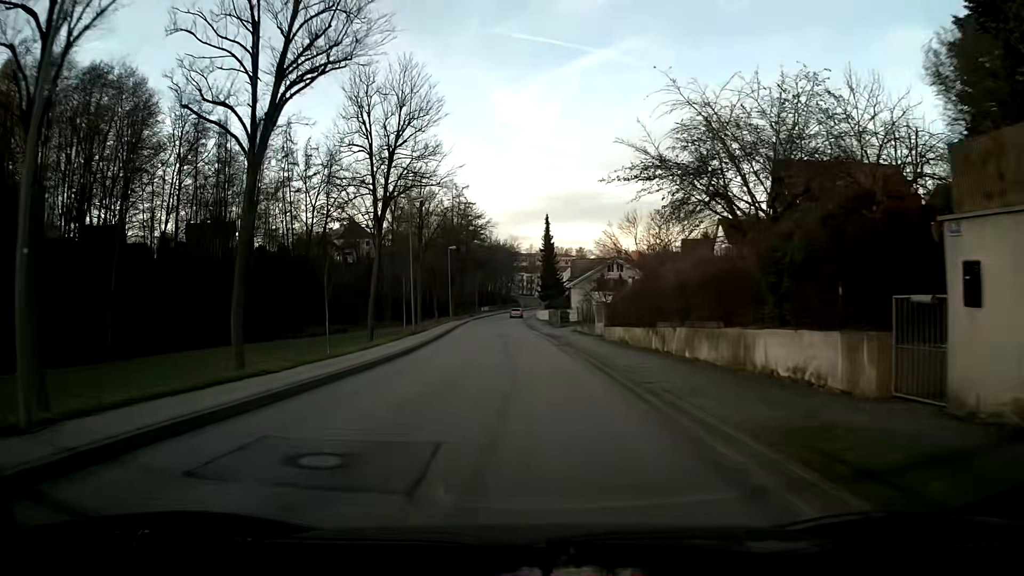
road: unclassified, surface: asphalt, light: Day
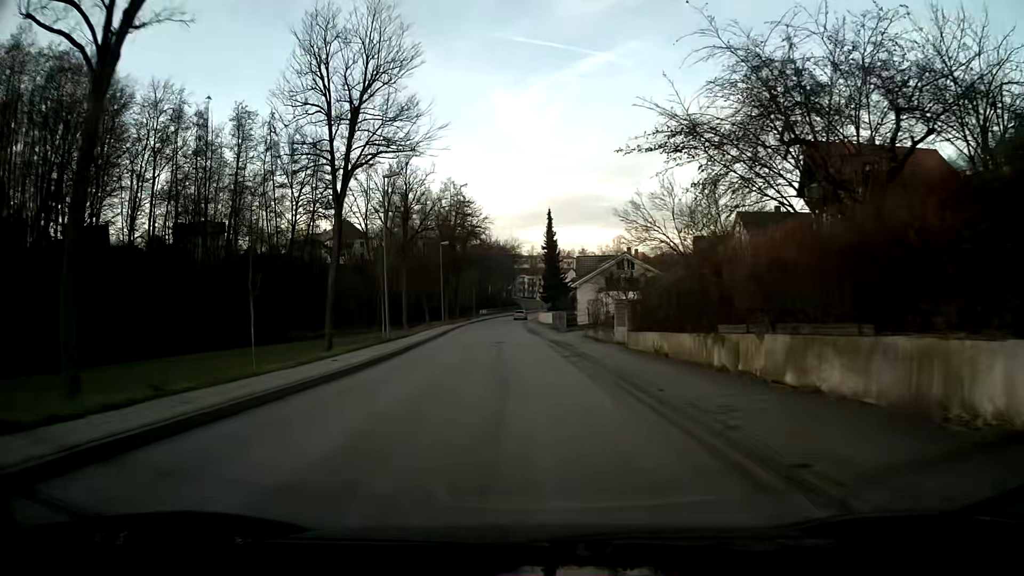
(0.0, +7.3) m; 0°
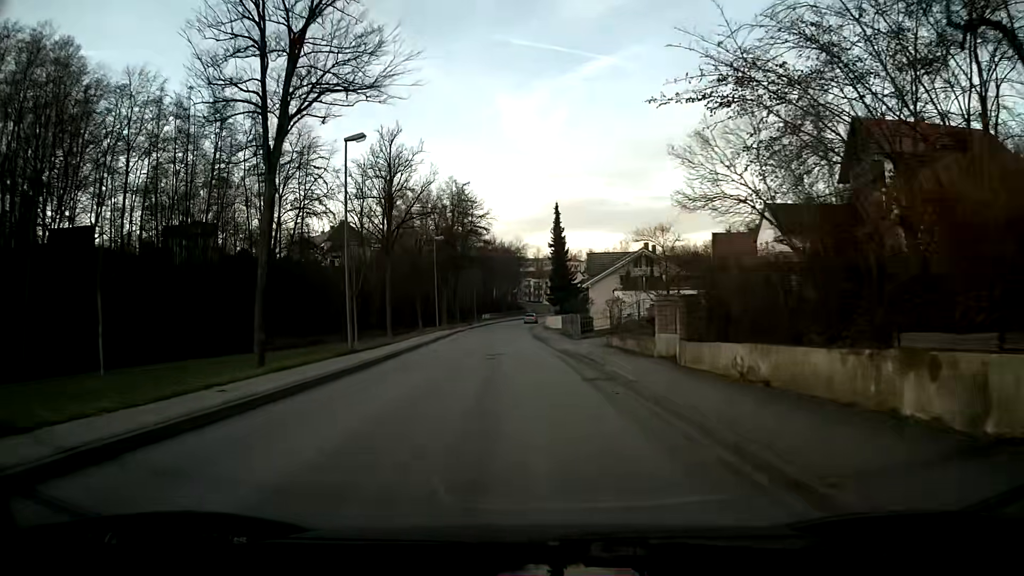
(-0.1, +7.6) m; -1°
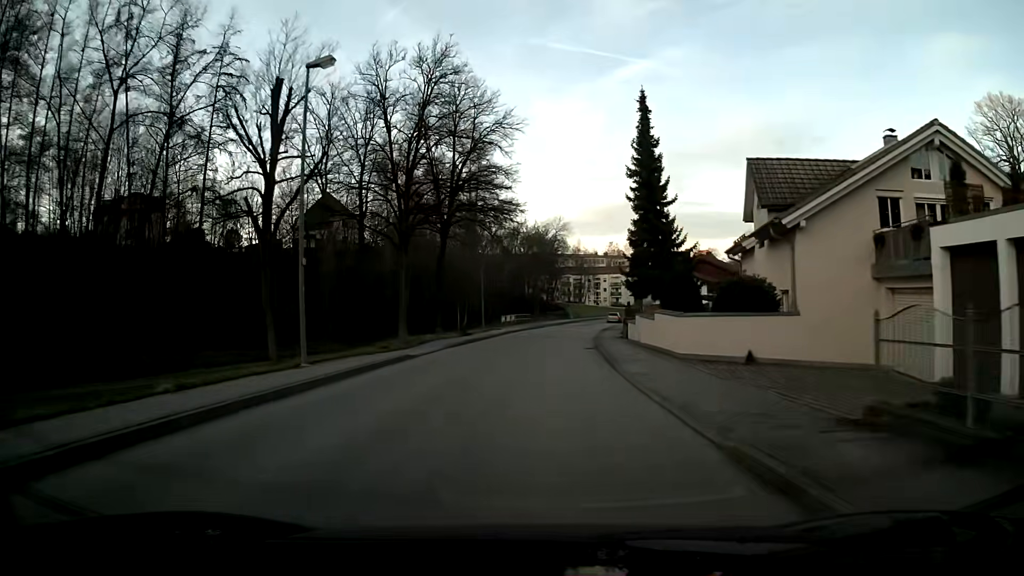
(-1.4, +40.5) m; -2°
(0, +10) (0, +20) (+1, +30) (+2, +40) (+3, +50) (+4, +60) (+6, +70) (+8, +79) (+10, +89) (+12, +99) m
